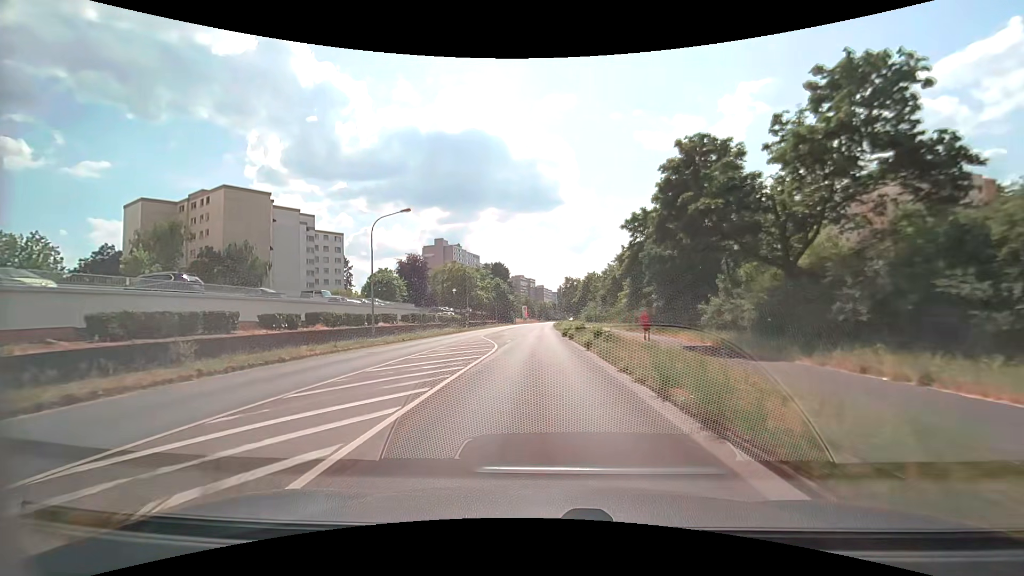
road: secondary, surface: asphalt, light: Day
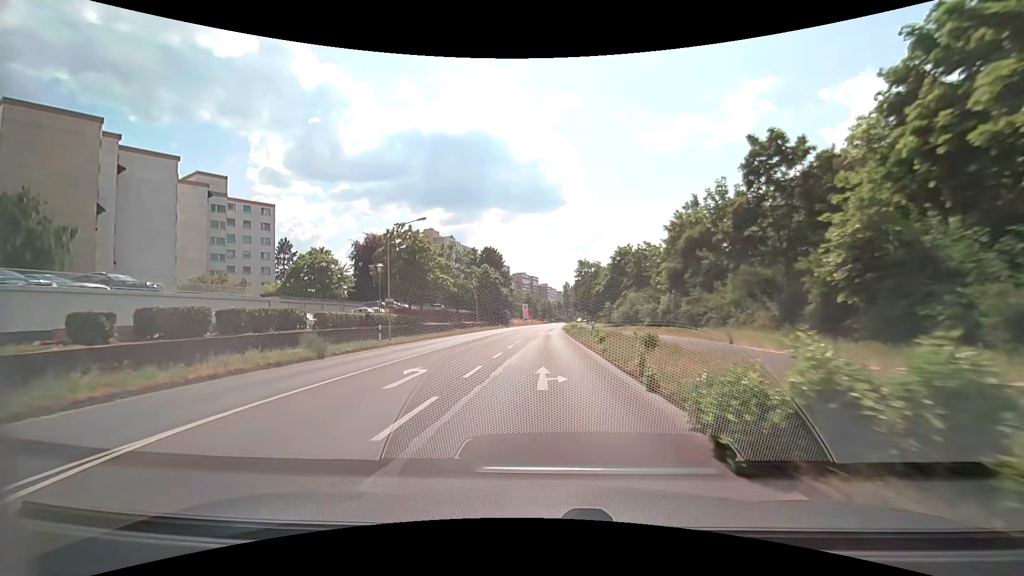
(-0.2, +35.5) m; 0°
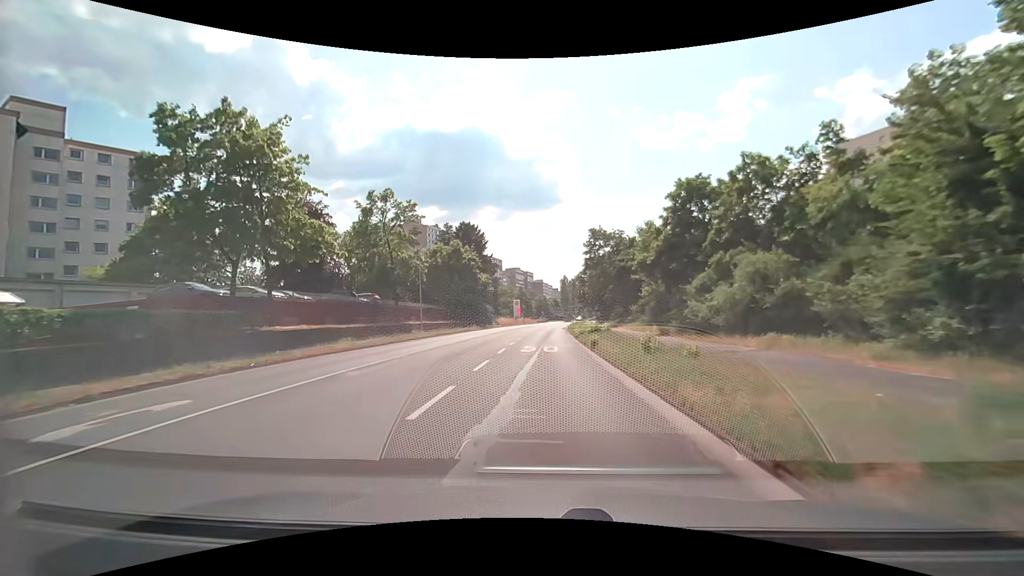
(+0.1, +29.1) m; +1°
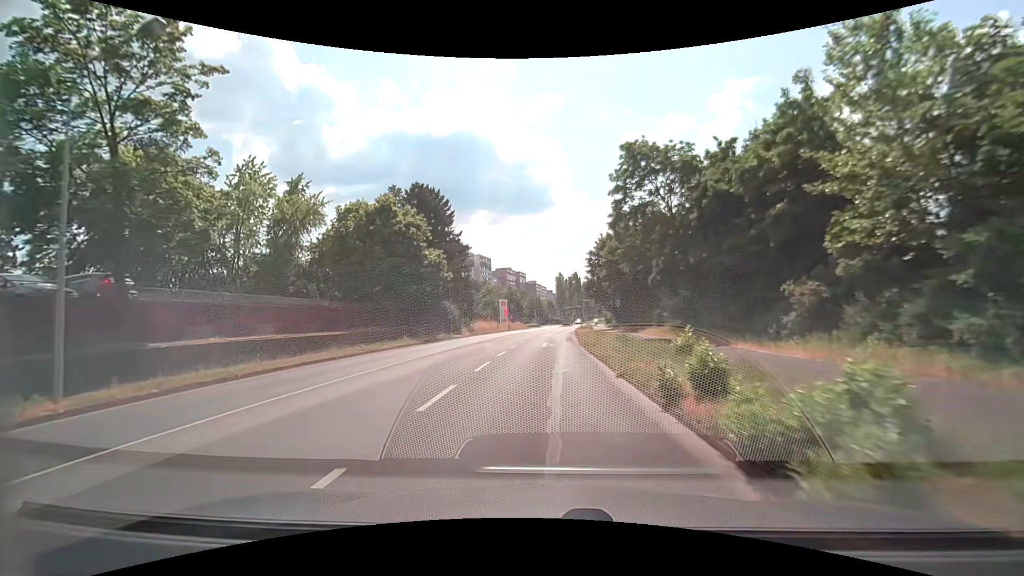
(+0.1, +29.1) m; 0°
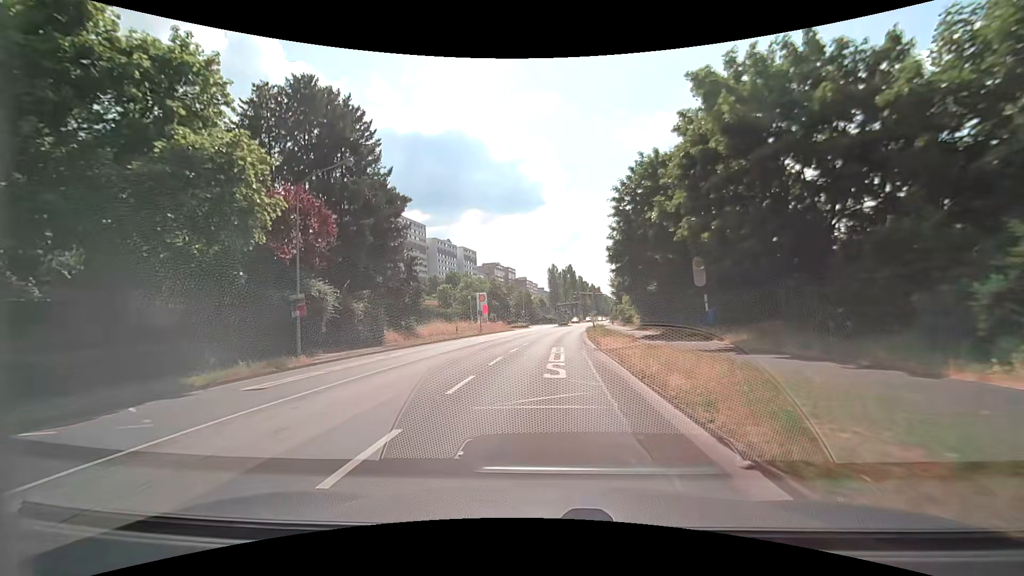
(+0.3, +28.3) m; +1°
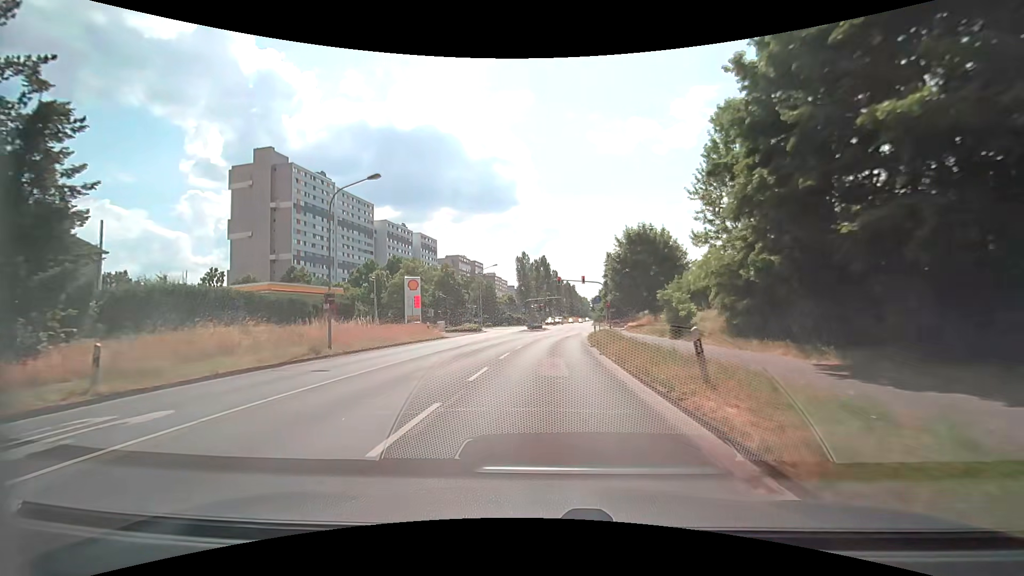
(+0.7, +34.1) m; +3°
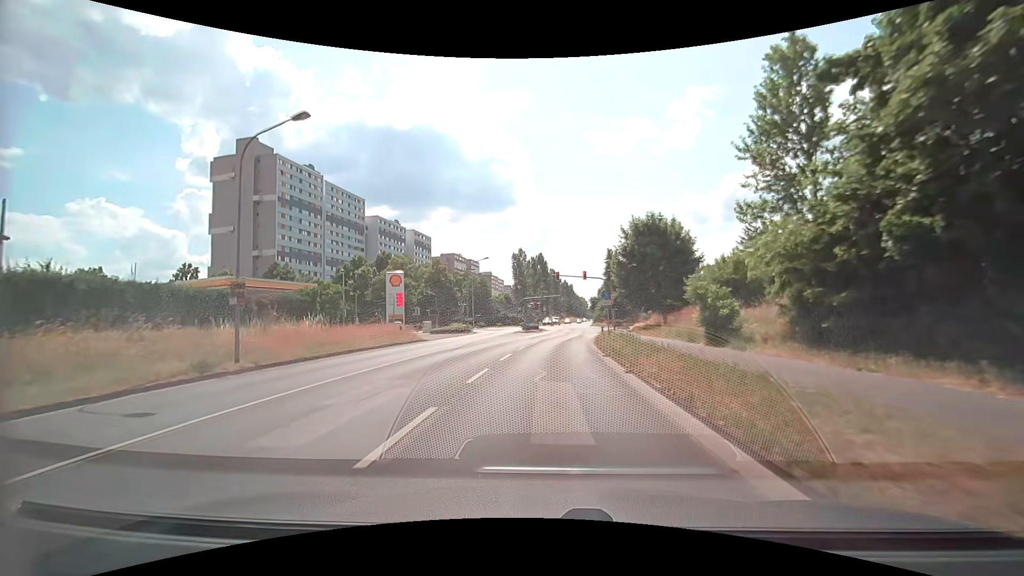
(0.0, +6.4) m; 0°
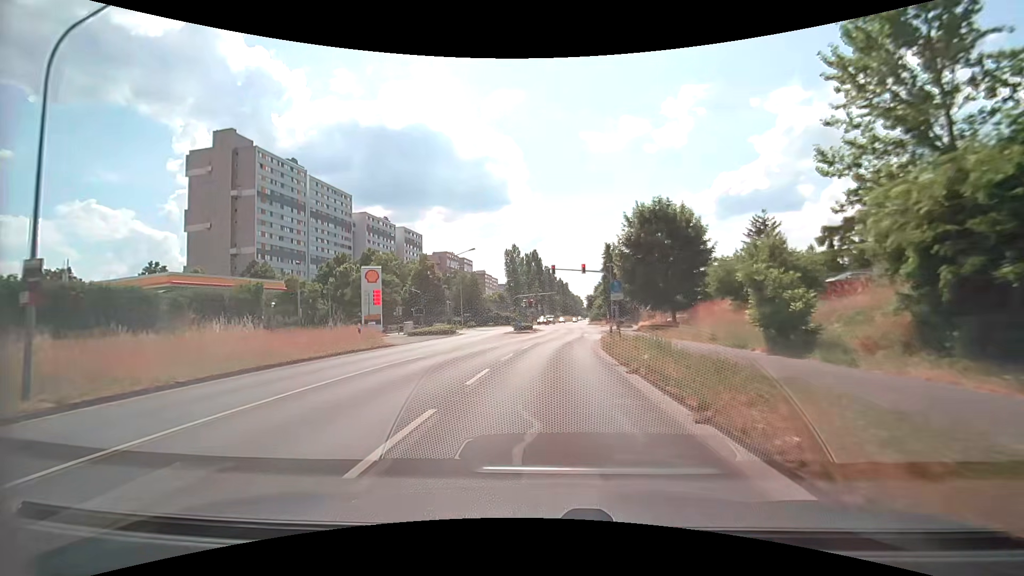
(0.0, +6.1) m; +1°
(0, +10) (0, +20) (+1, +30) (+2, +40) (+3, +50) (+4, +60) (+4, +70) (+5, +80) (+5, +90) (+6, +100) m
